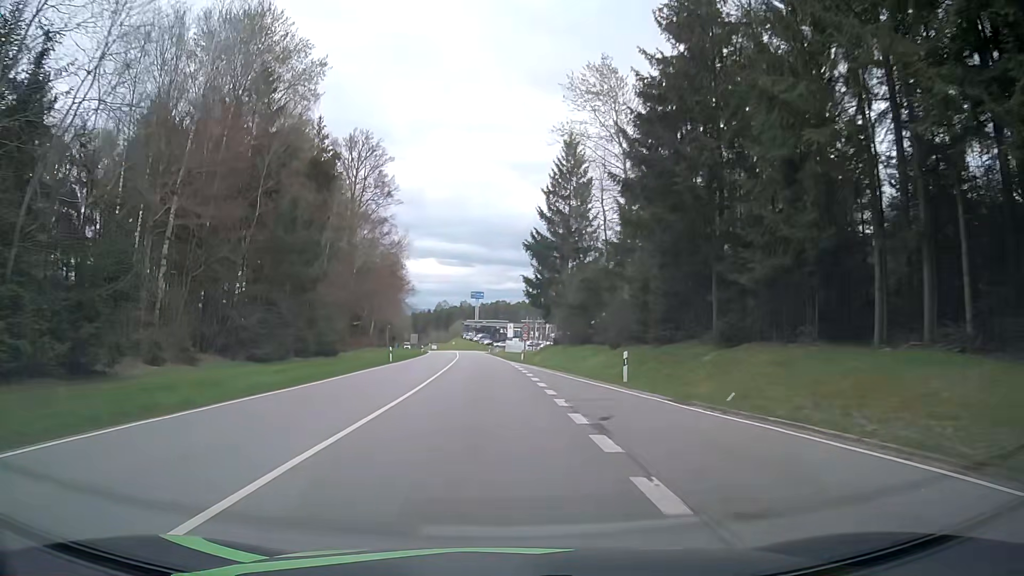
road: secondary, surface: asphalt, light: Day
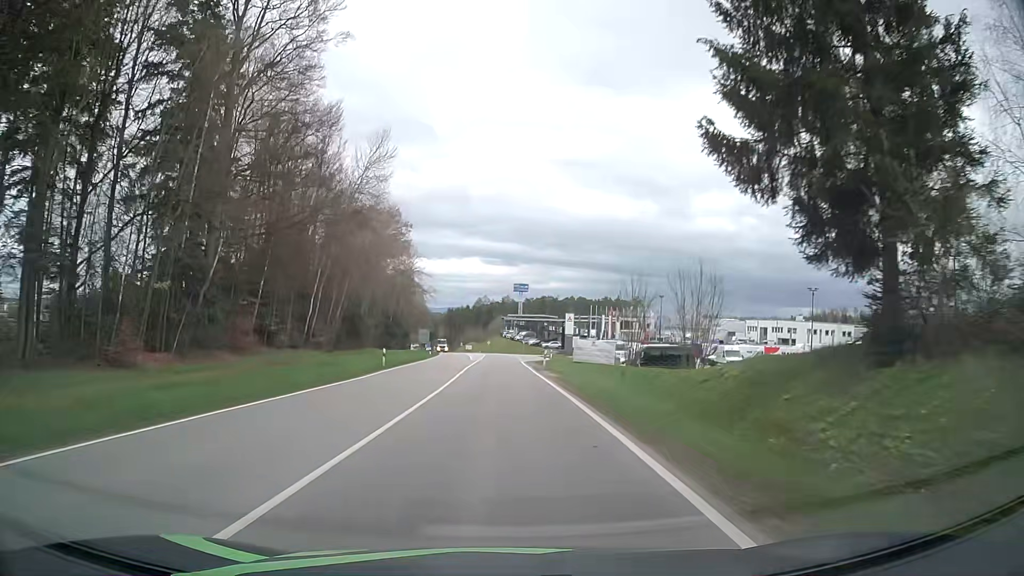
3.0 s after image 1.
(-2.1, +52.6) m; -4°
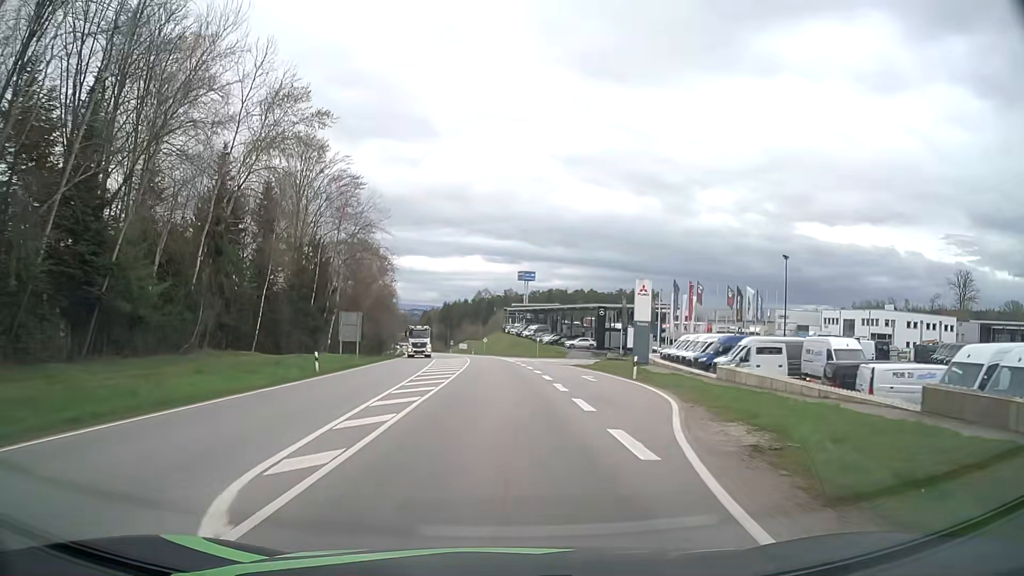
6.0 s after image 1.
(-0.3, +51.8) m; 0°
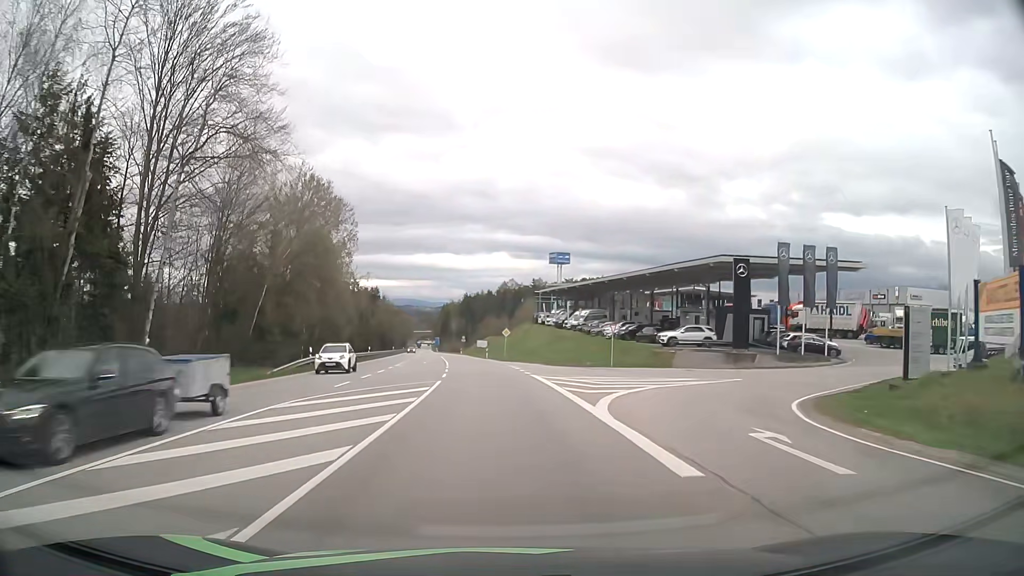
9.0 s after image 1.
(-0.8, +49.4) m; -2°
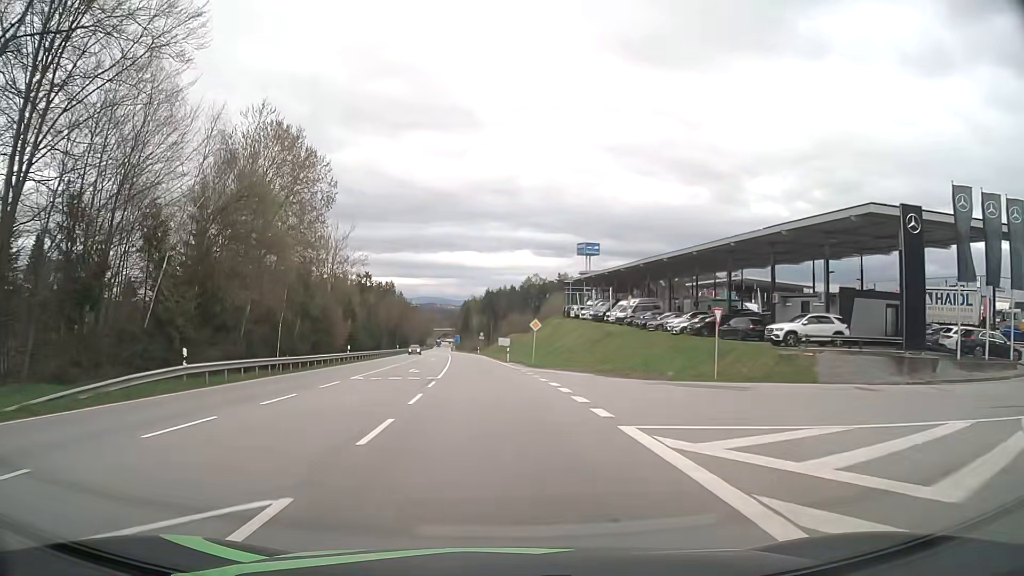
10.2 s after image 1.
(-0.3, +19.2) m; -2°
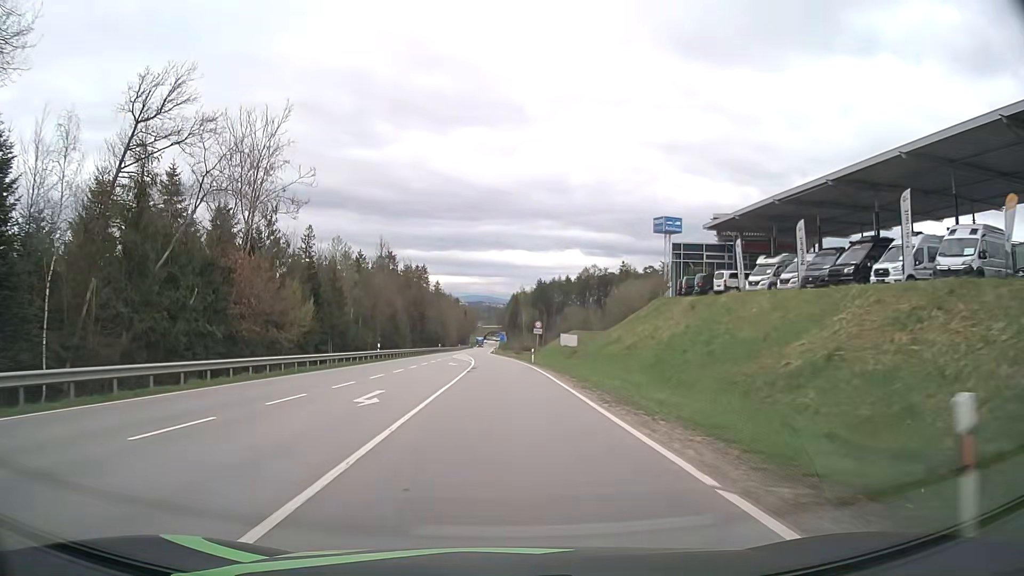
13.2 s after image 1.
(-2.4, +48.7) m; -4°
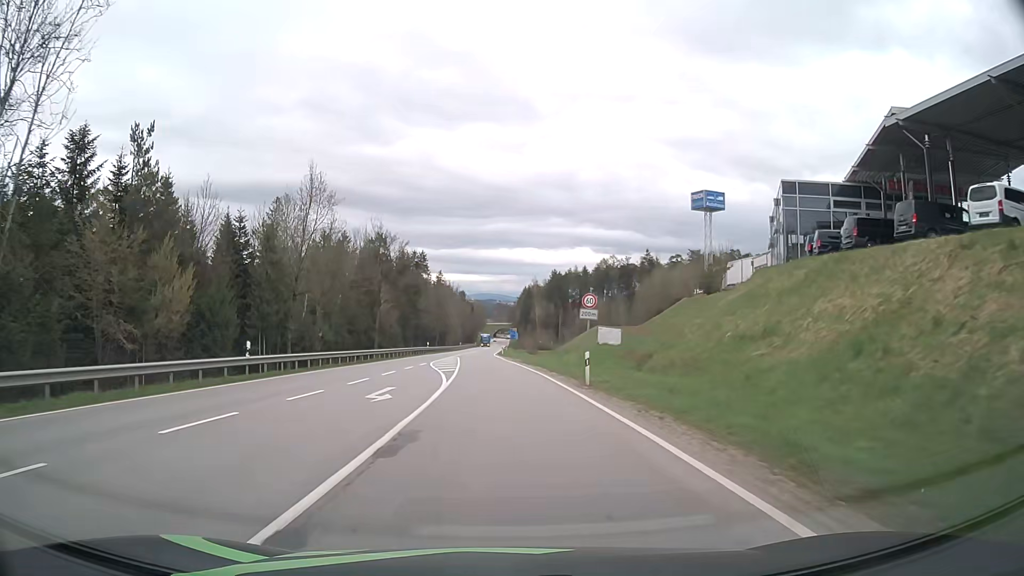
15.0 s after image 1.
(-0.1, +29.5) m; -1°
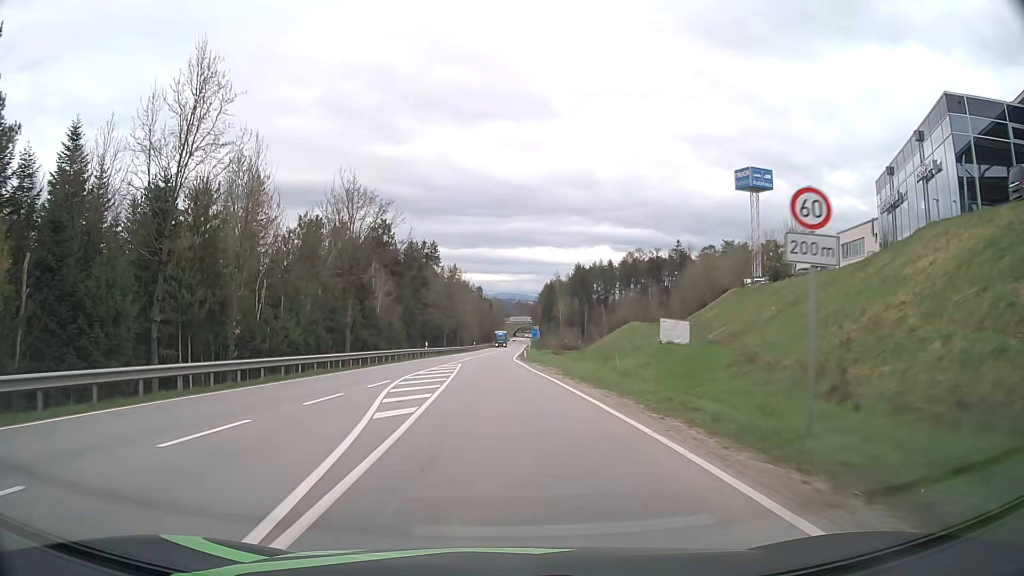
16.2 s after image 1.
(-0.2, +19.4) m; -1°
